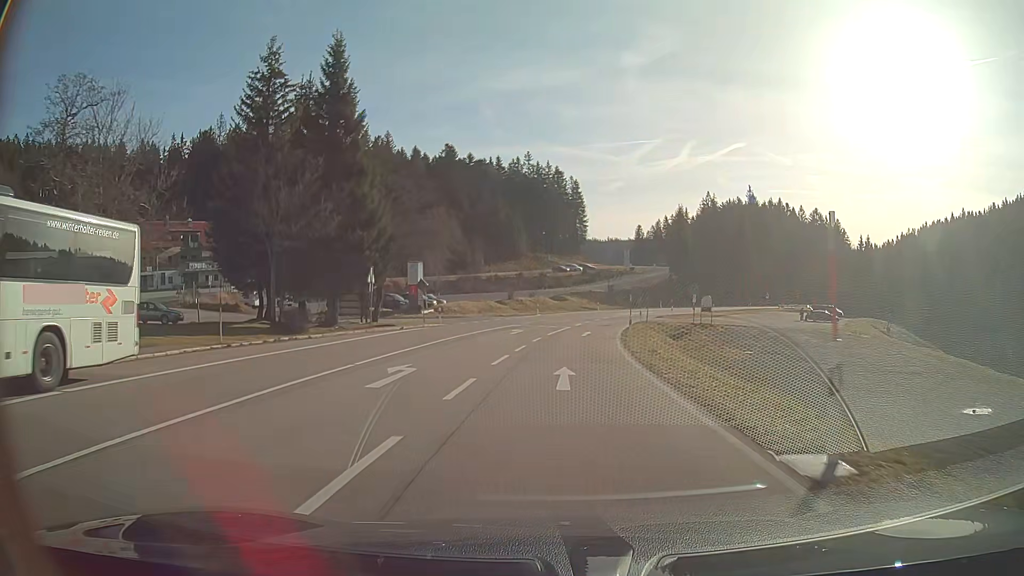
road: secondary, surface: asphalt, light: Day
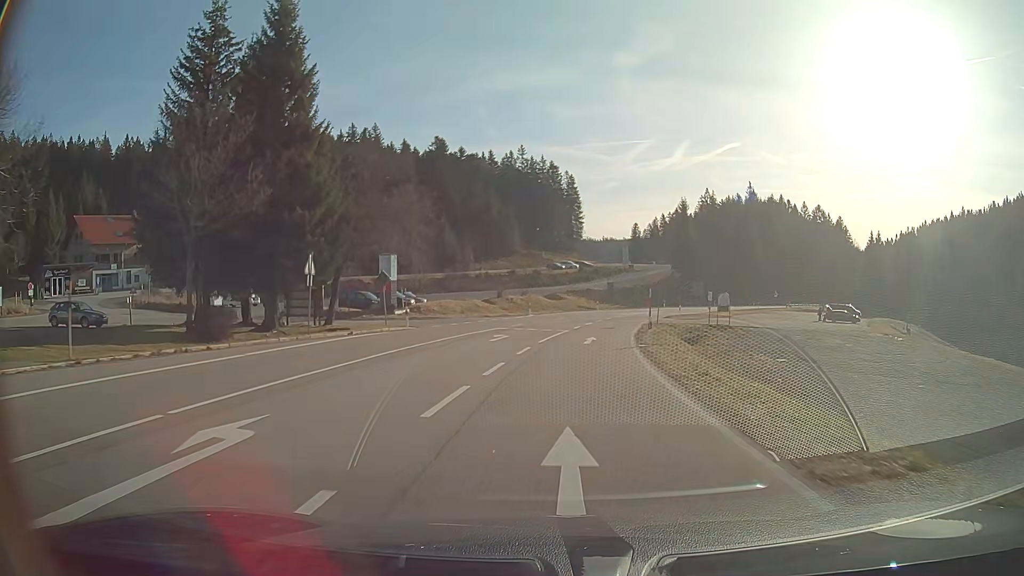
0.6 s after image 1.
(0.0, +8.4) m; +1°
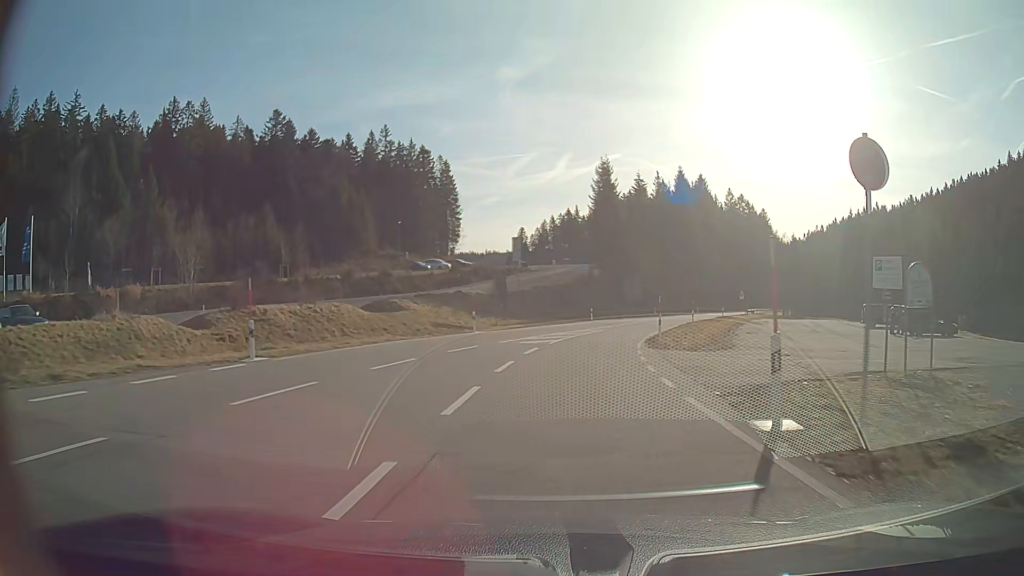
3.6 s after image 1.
(+3.3, +41.5) m; +10°
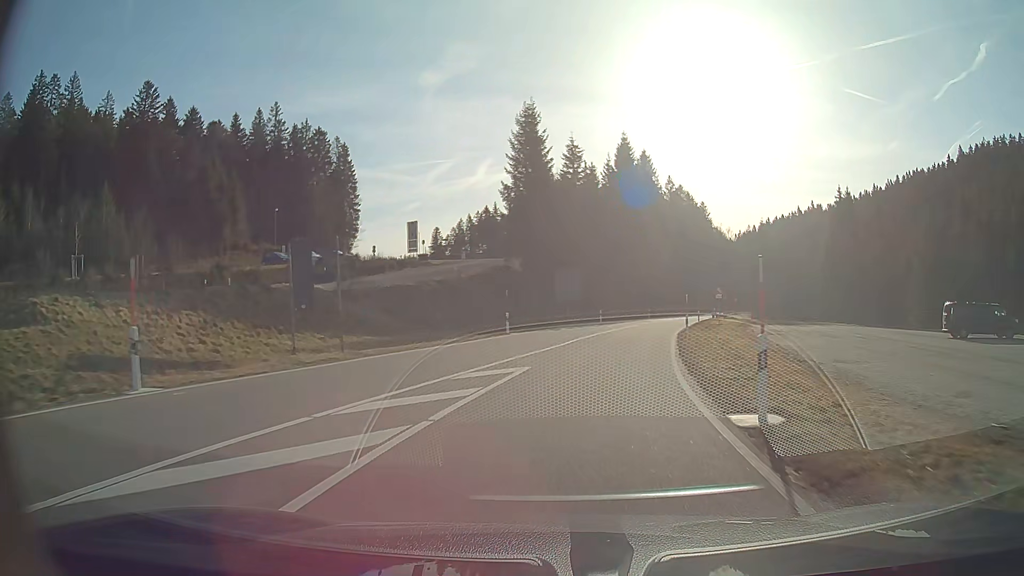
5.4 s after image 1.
(+1.5, +25.1) m; +7°
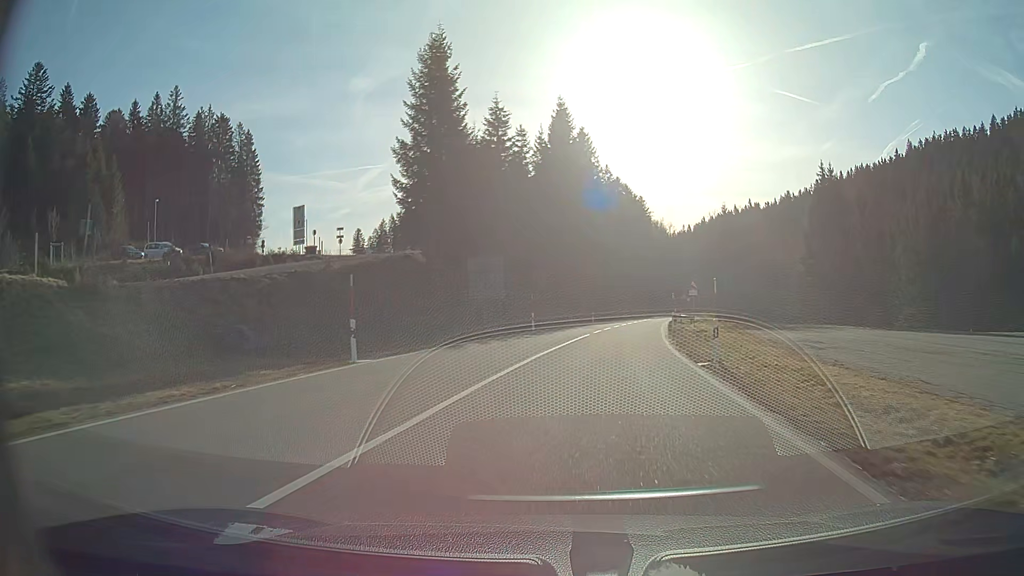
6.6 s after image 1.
(+0.8, +17.0) m; +6°
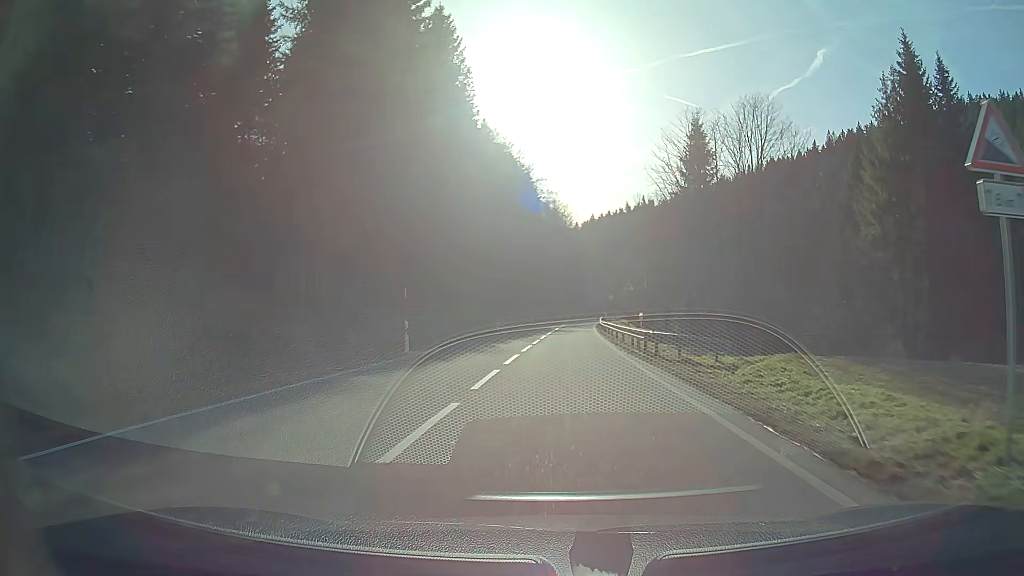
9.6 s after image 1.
(+4.2, +42.7) m; +9°
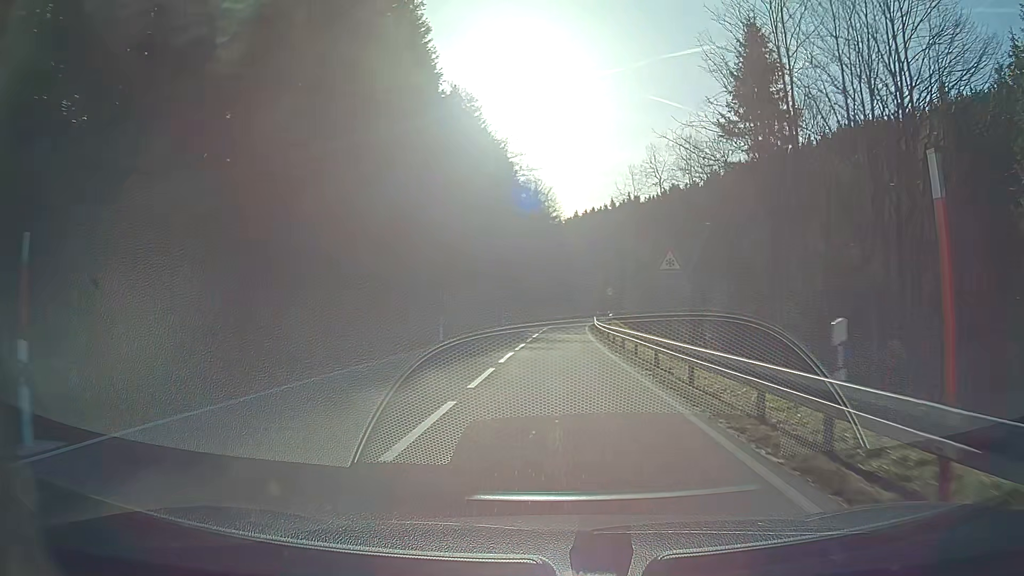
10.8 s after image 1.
(+0.2, +17.6) m; +2°
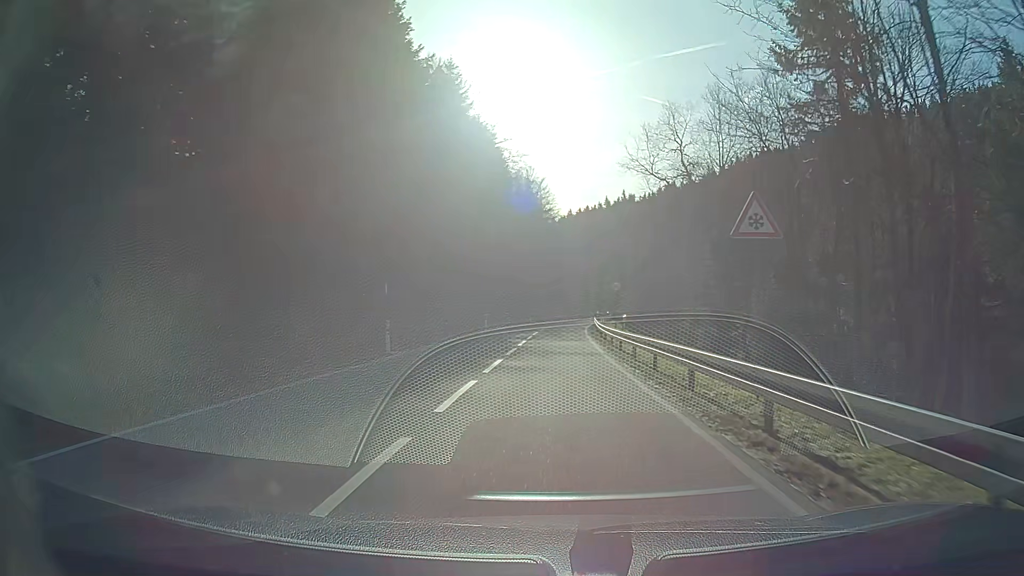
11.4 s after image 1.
(0.0, +8.9) m; 0°
